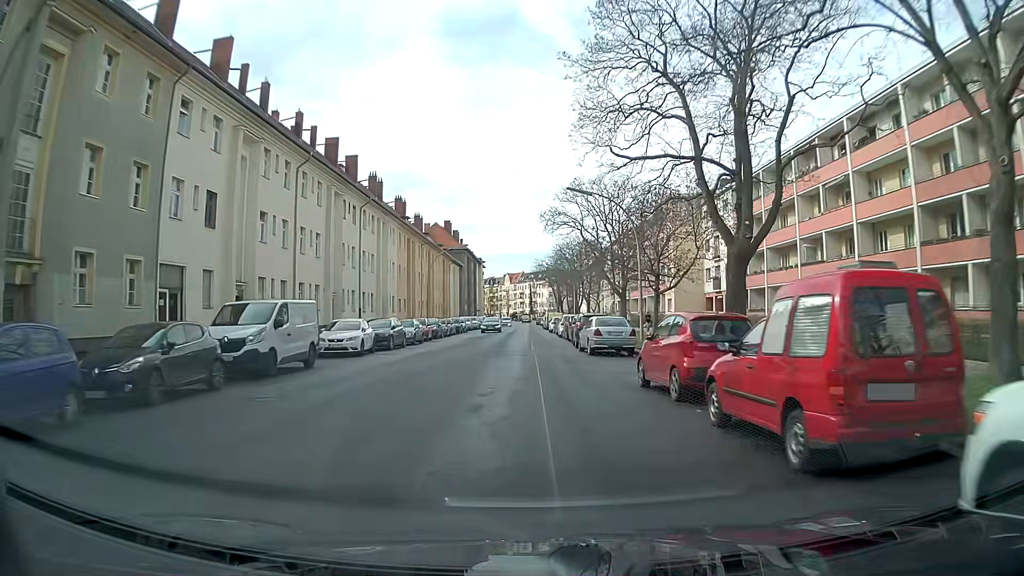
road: tertiary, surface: asphalt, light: Day
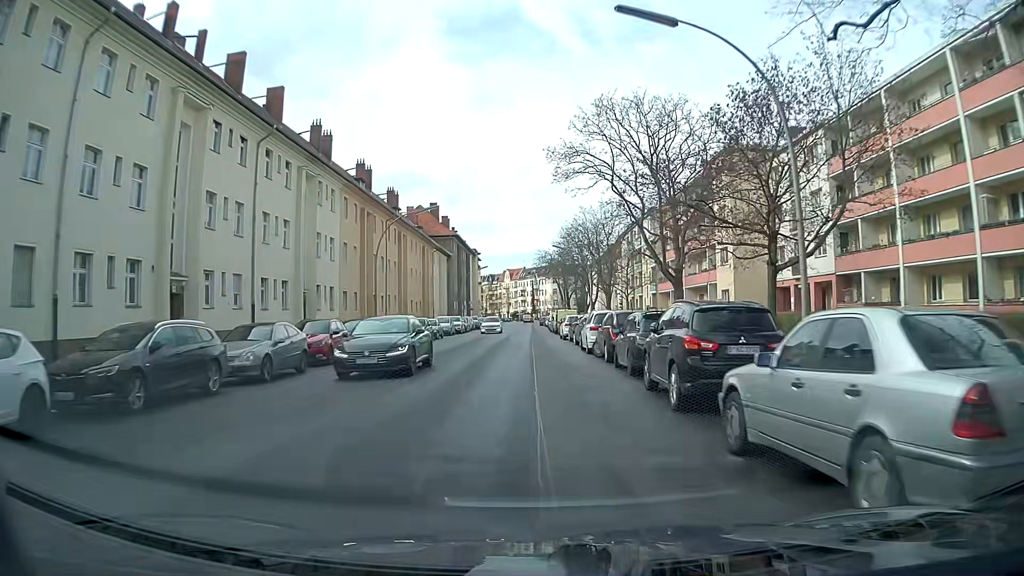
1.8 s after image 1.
(-0.1, +21.0) m; 0°
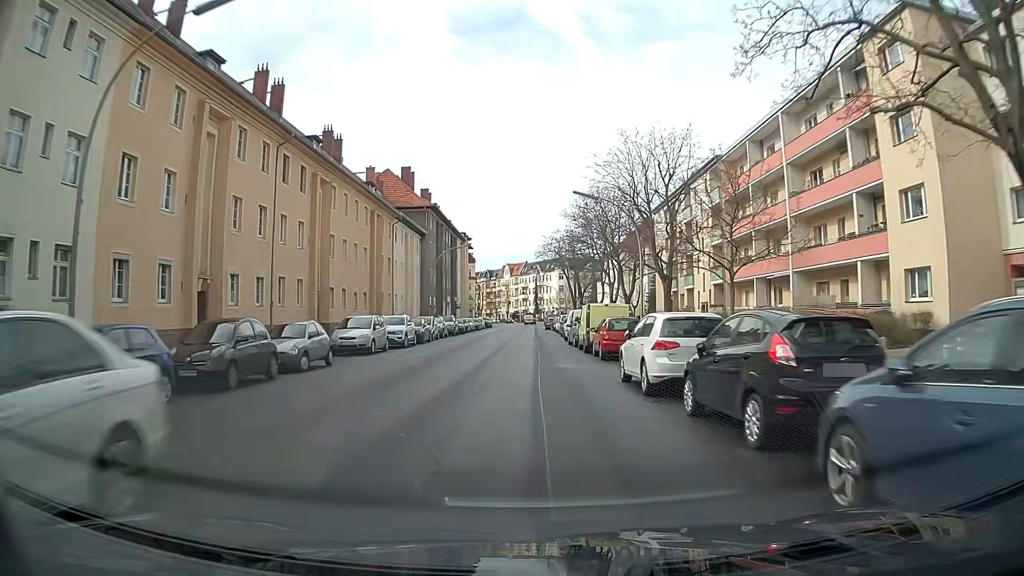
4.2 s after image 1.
(-0.2, +28.2) m; -1°
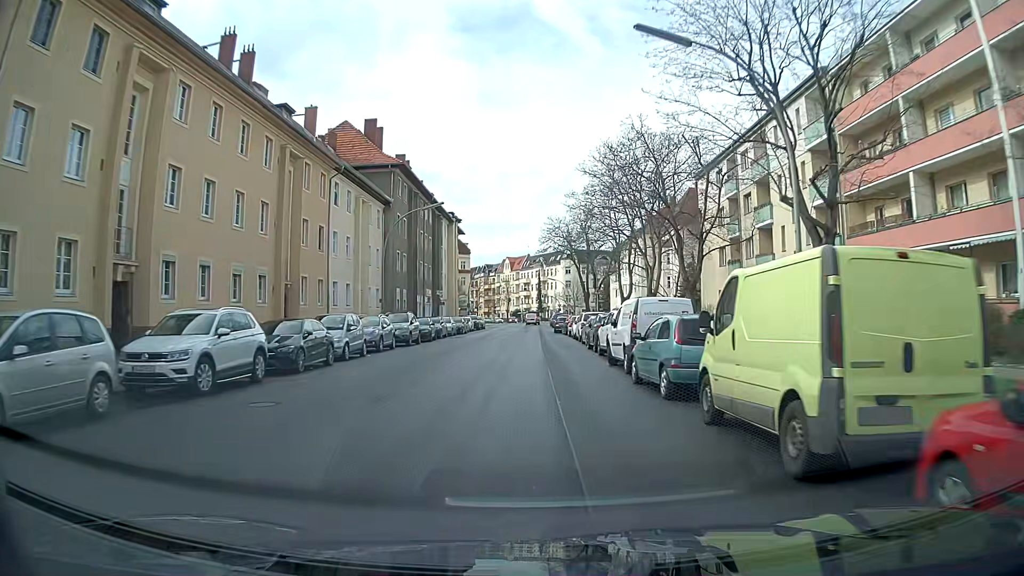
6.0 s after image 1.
(-0.1, +21.4) m; 0°
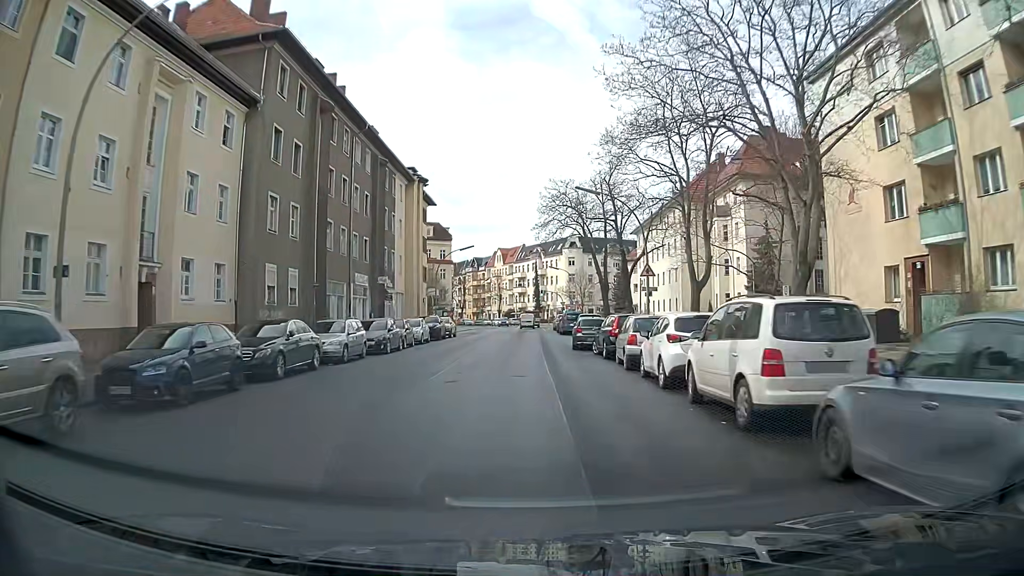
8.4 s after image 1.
(+0.1, +28.9) m; 0°
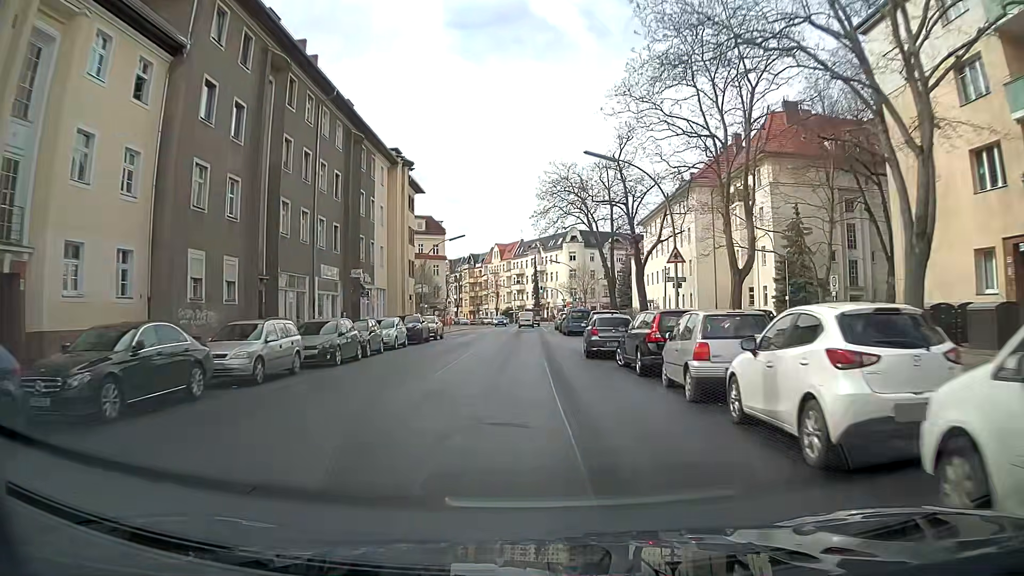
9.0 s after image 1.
(0.0, +7.3) m; +1°
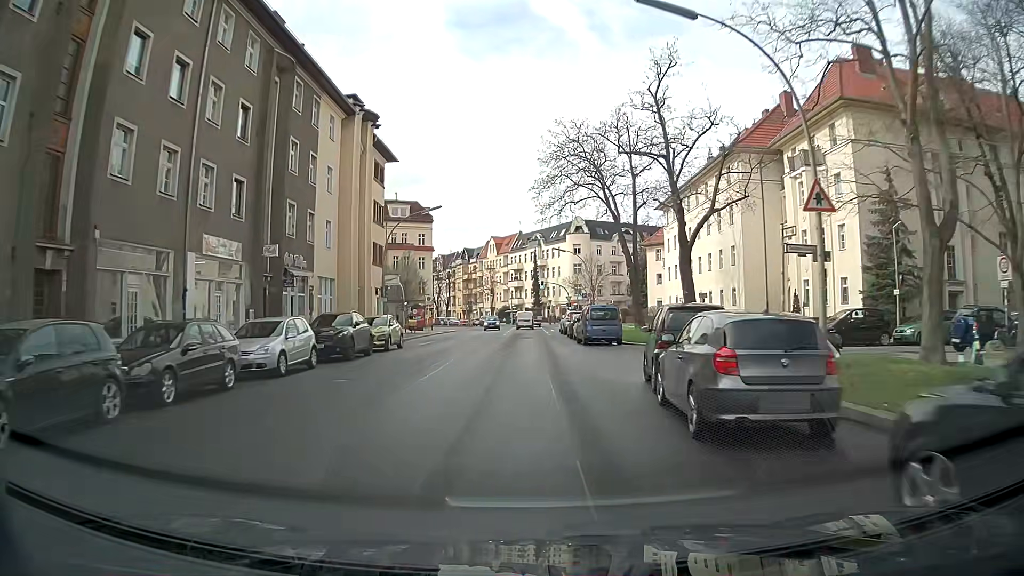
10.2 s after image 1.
(-0.1, +14.5) m; 0°
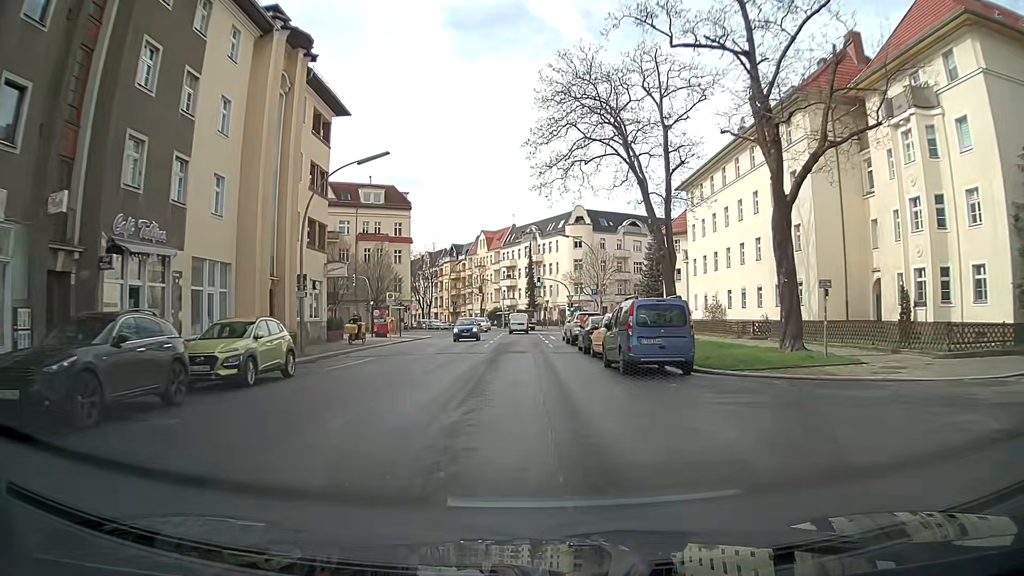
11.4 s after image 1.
(0.0, +14.2) m; 0°
(0, +10) (0, +20) (0, +30) (0, +40) (0, +50) (0, +60) (0, +70) (0, +80) (-2, +90) (-5, +99) m
